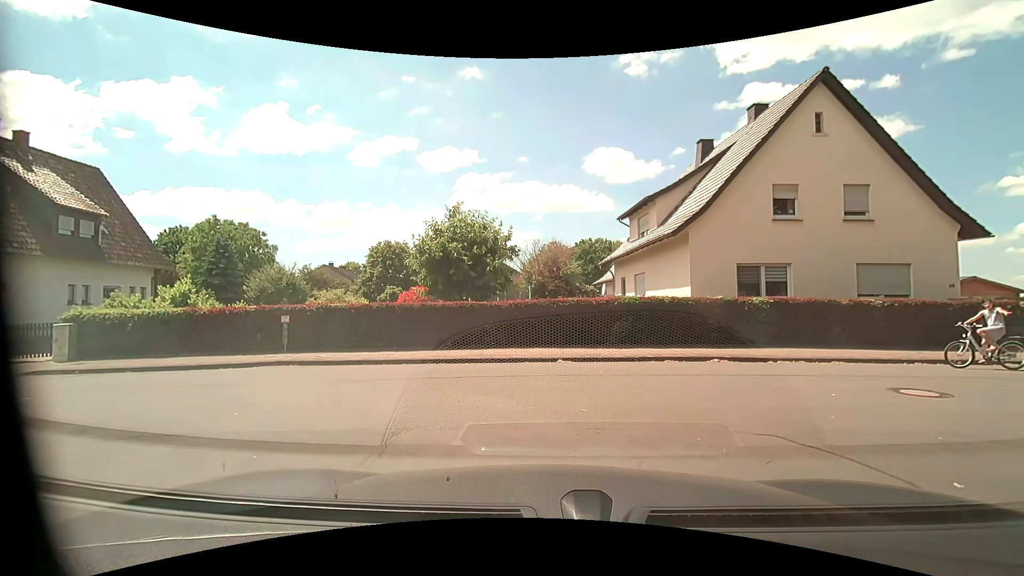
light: Day
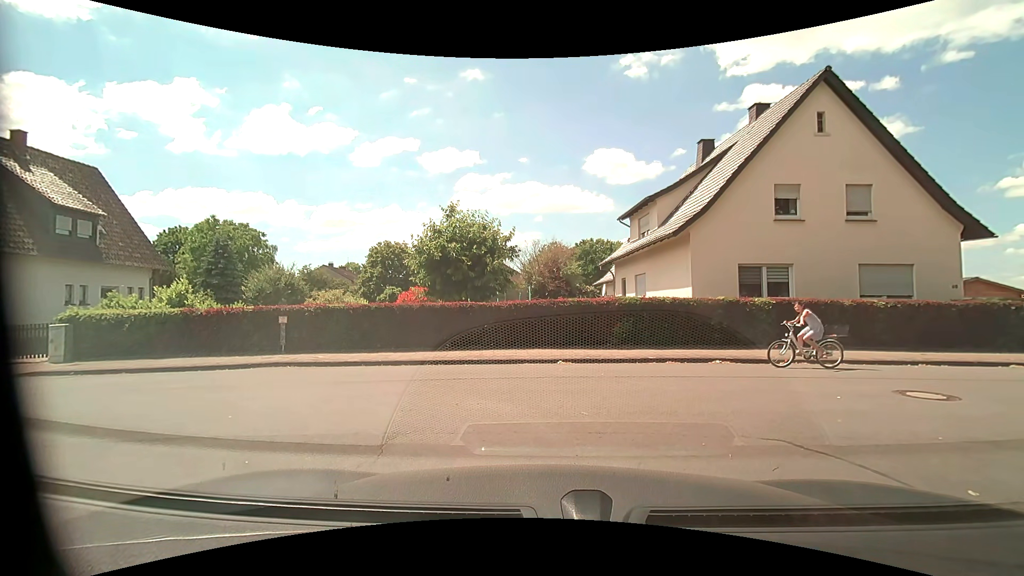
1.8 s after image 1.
(0.0, +0.2) m; 0°
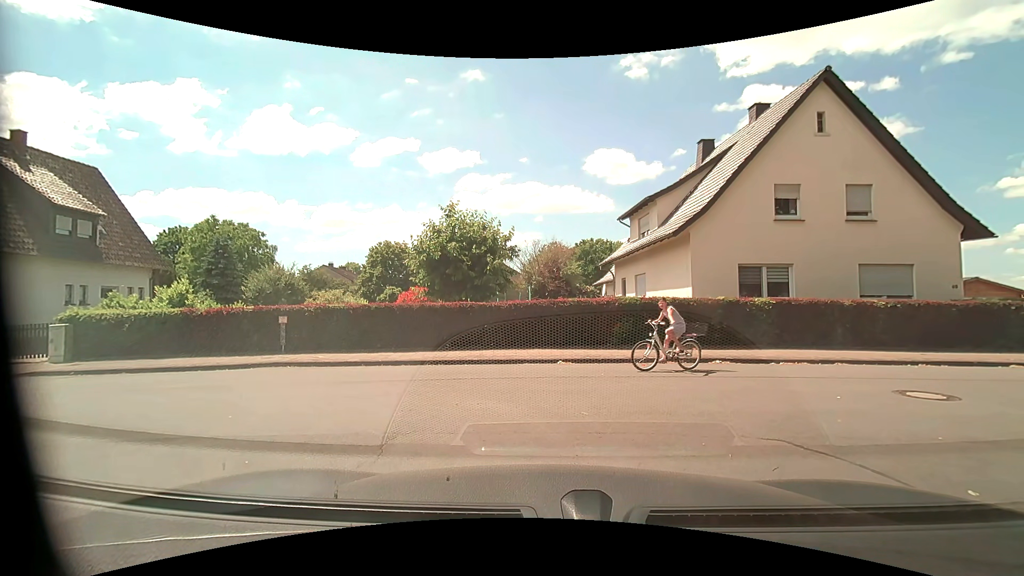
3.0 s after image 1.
(0.0, 0.0) m; 0°
(-3, +9) (-13, +10) (-23, +10) (-33, +10) (-43, +9) (-53, +9) (-63, +8) (-73, +8) (-83, +7) (-93, +6) m
